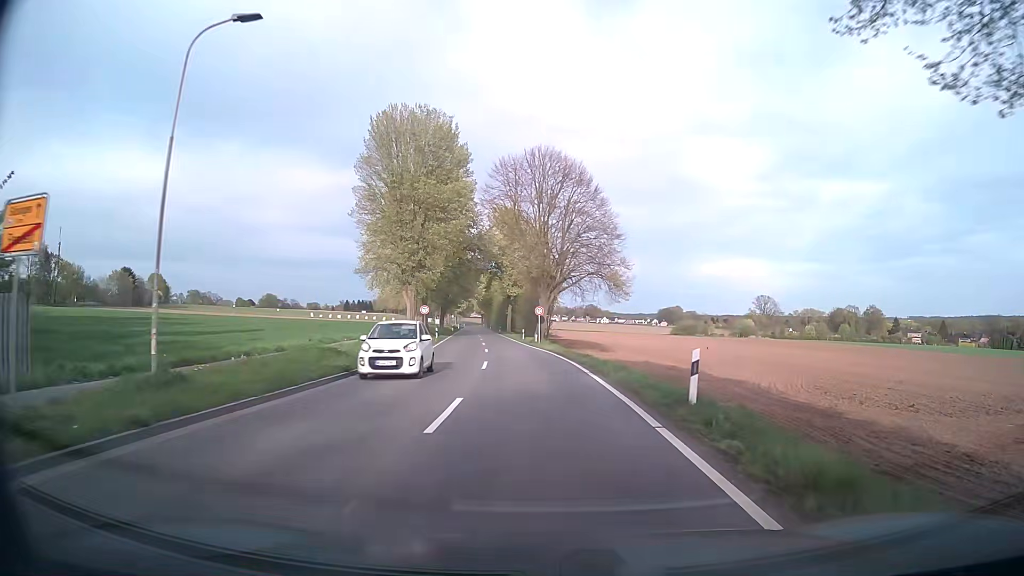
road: tertiary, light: Day
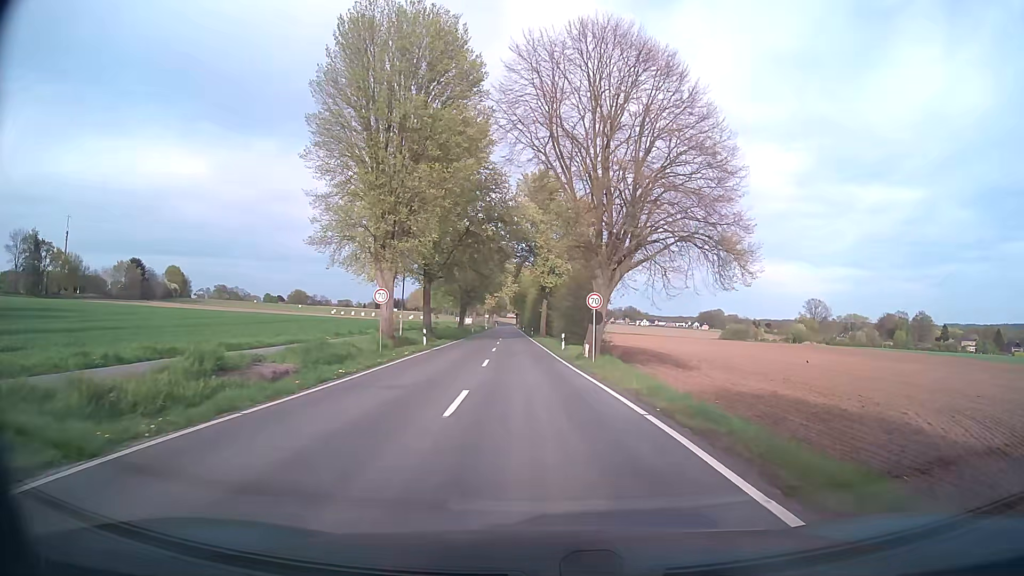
(-0.8, +22.9) m; -4°
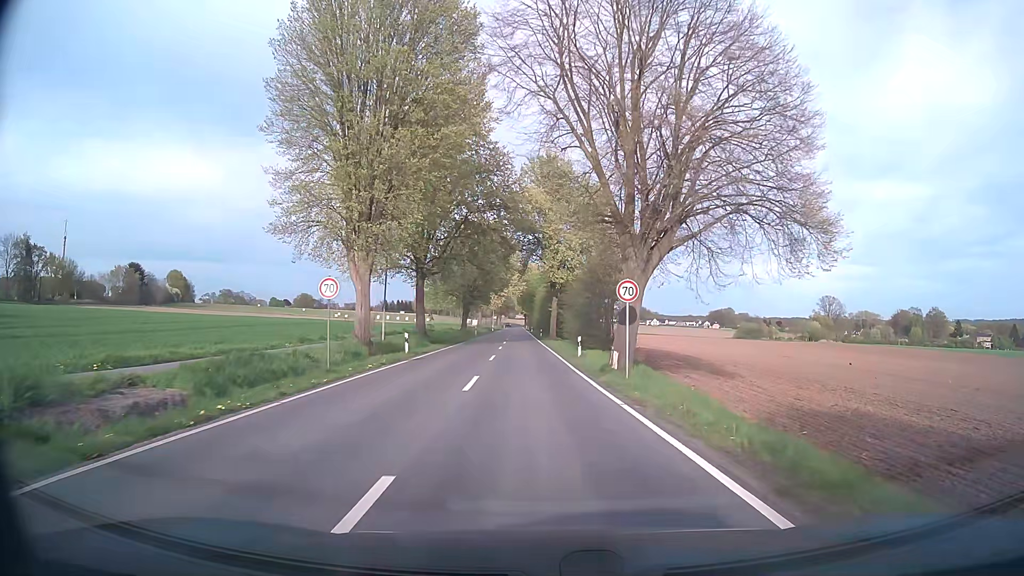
(0.0, +7.7) m; -1°
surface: asphalt
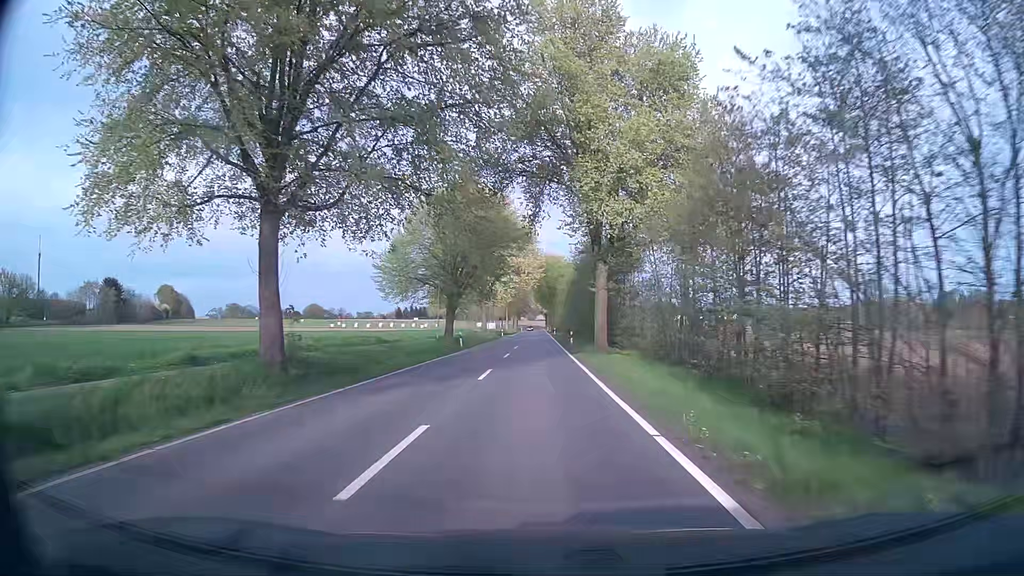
(-0.6, +33.4) m; -2°
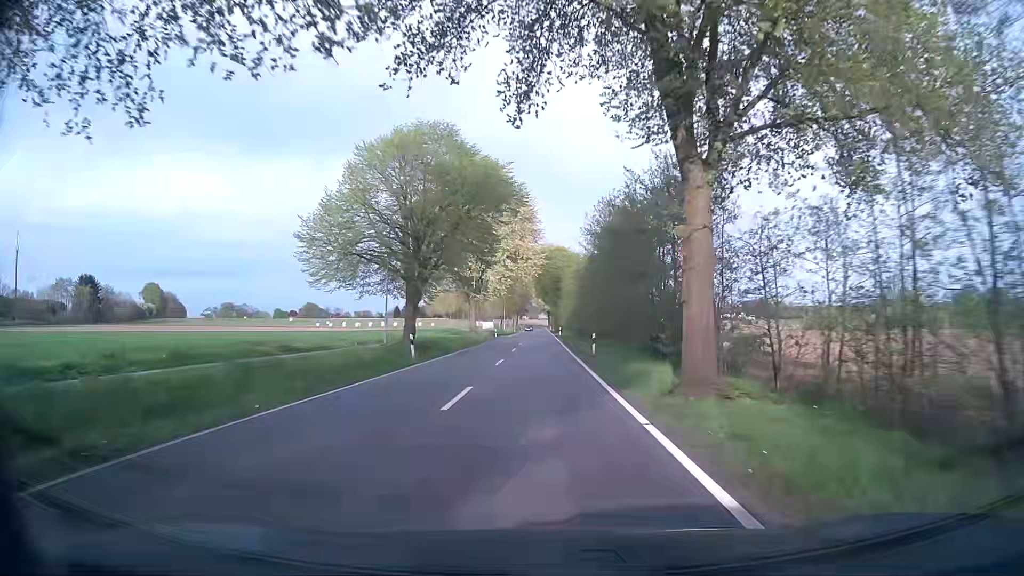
(-0.1, +18.8) m; 0°
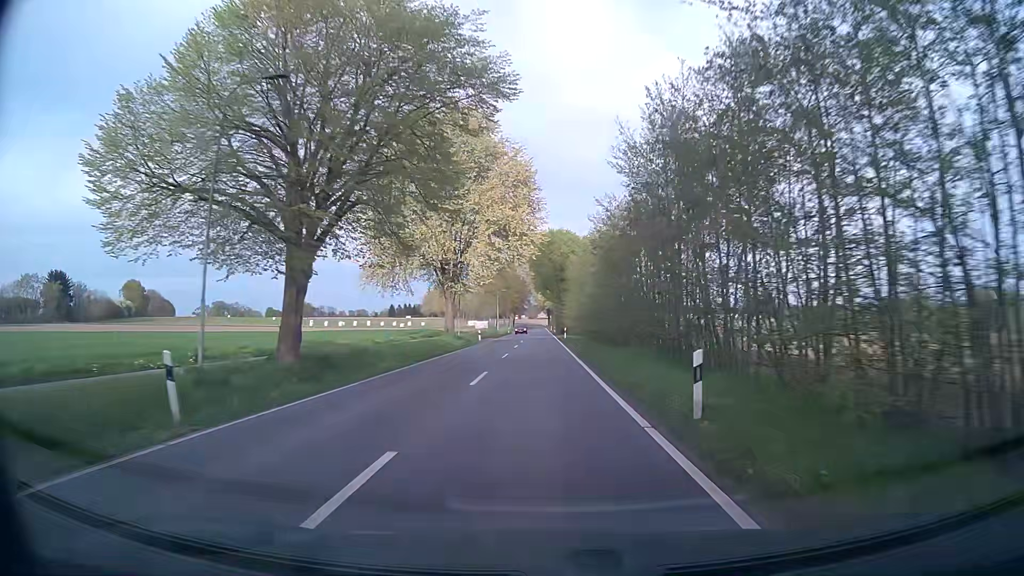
(0.0, +19.7) m; 0°
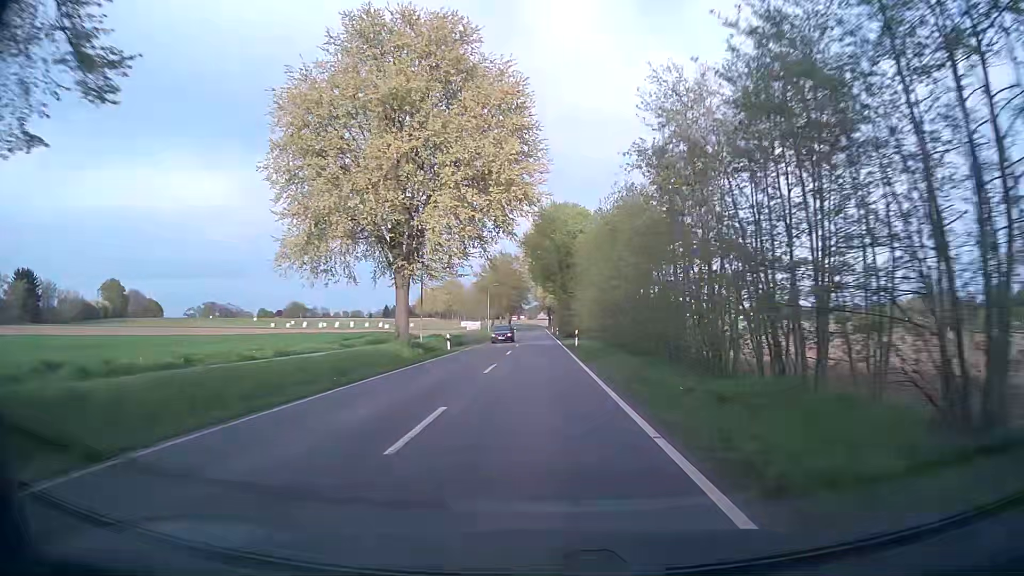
(0.0, +20.3) m; 0°
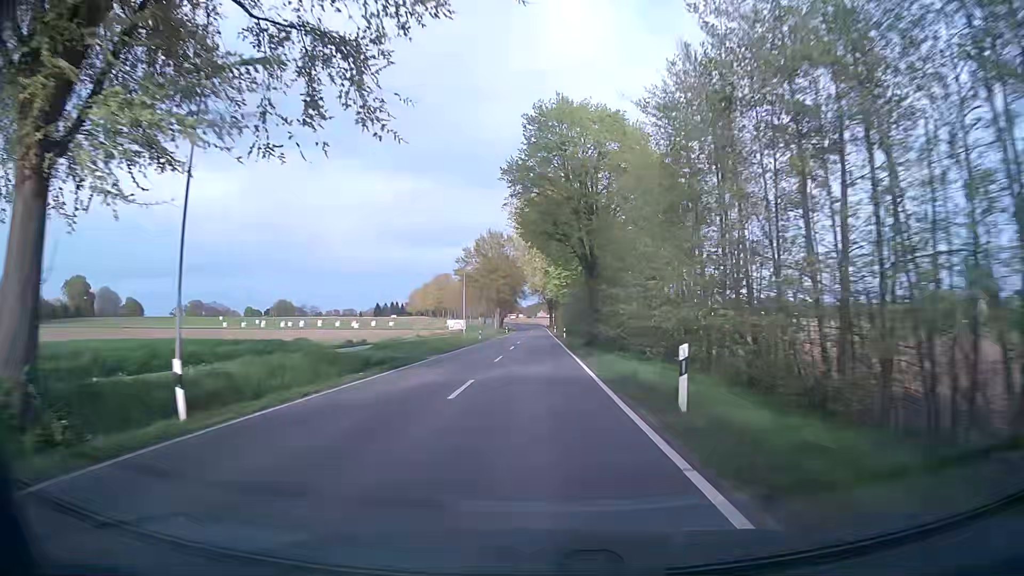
(-0.1, +31.0) m; 0°
(0, +10) (0, +20) (0, +30) (0, +40) (0, +50) (0, +60) (0, +70) (0, +80) (0, +90) (0, +100) m
